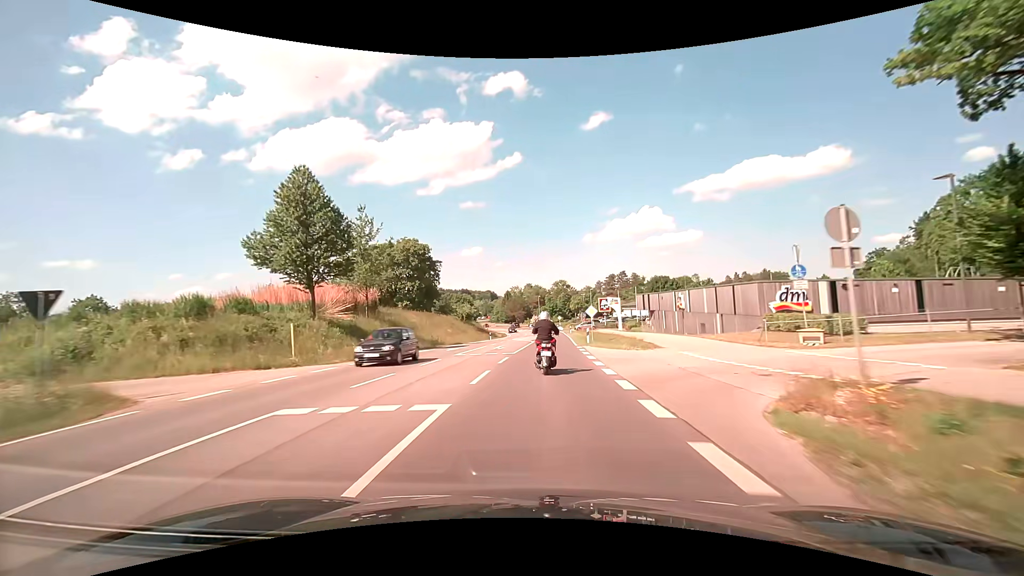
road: secondary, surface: asphalt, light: Day
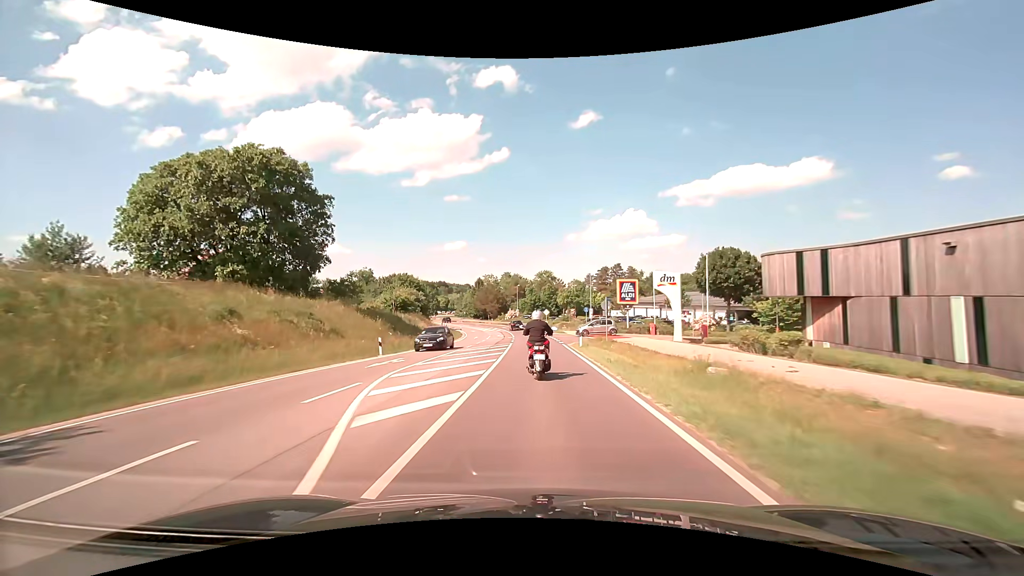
(+1.2, +39.4) m; +3°
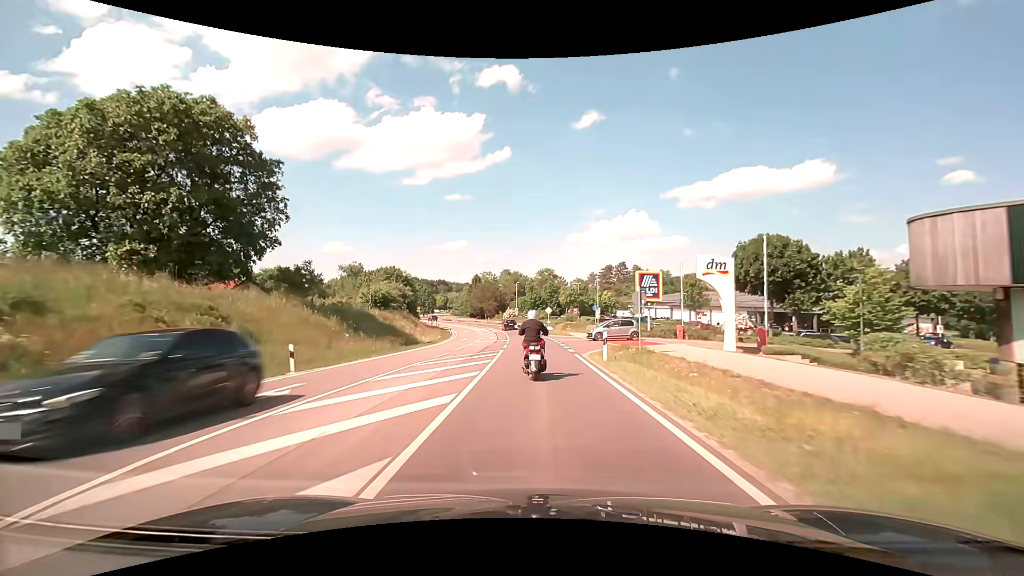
(0.0, +9.5) m; 0°
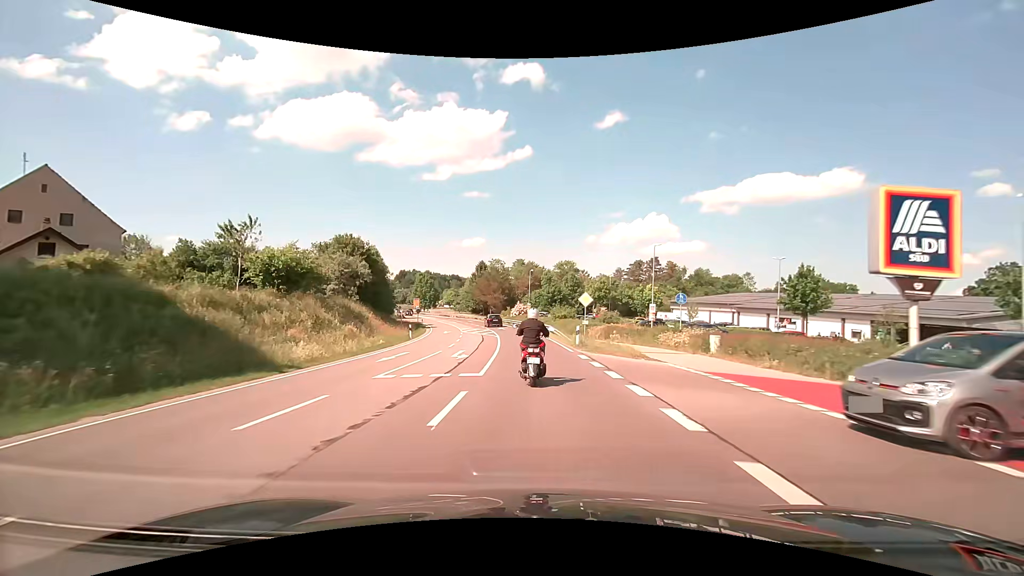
(-0.4, +27.7) m; -2°
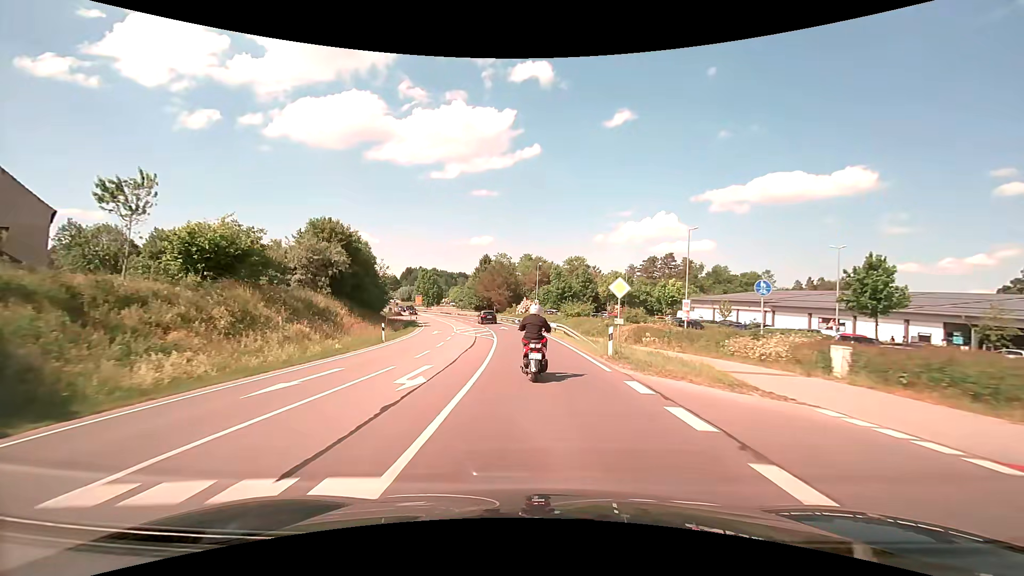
(-0.1, +8.8) m; -1°
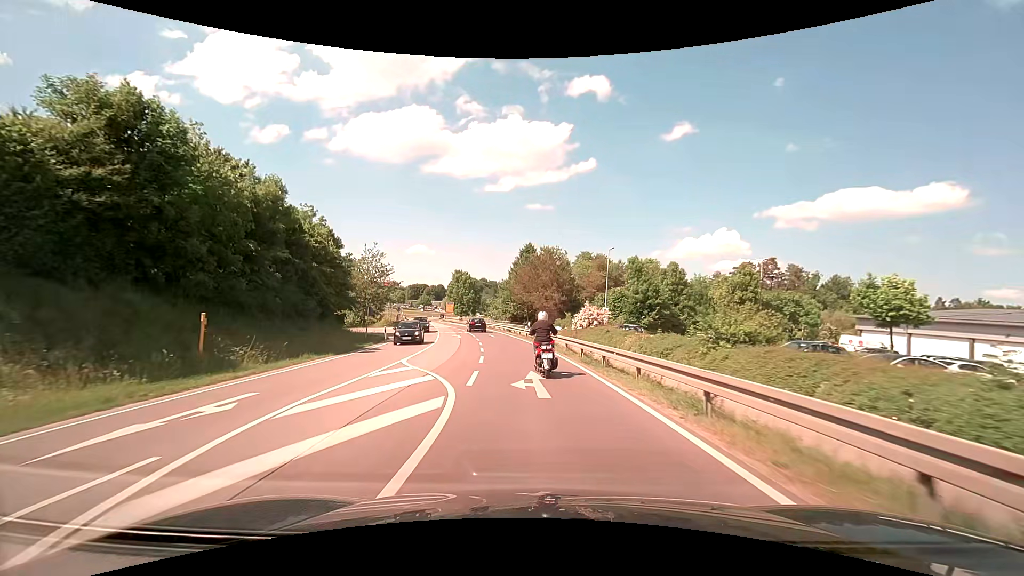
(-1.4, +33.3) m; -6°
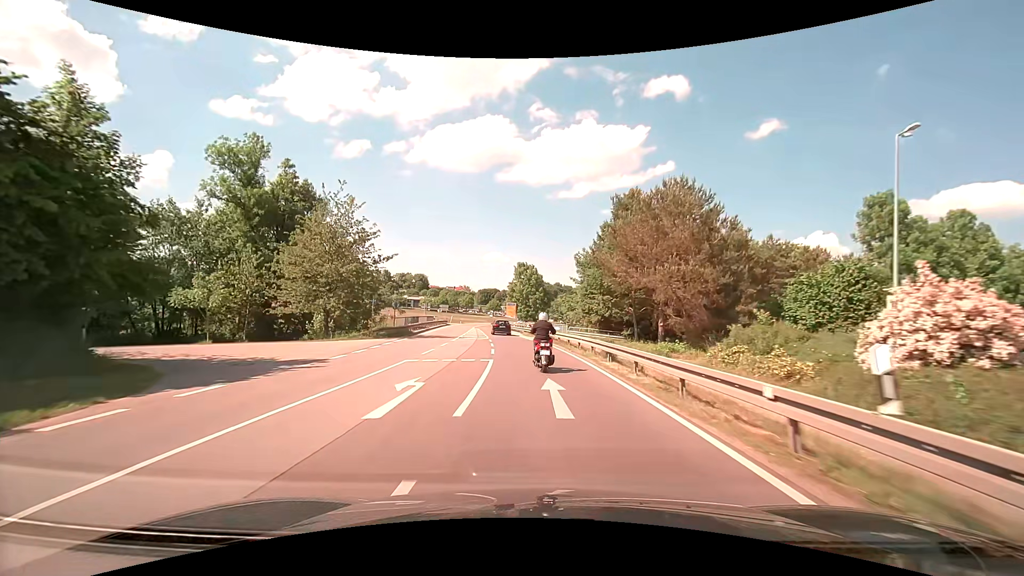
(-2.5, +33.8) m; -9°
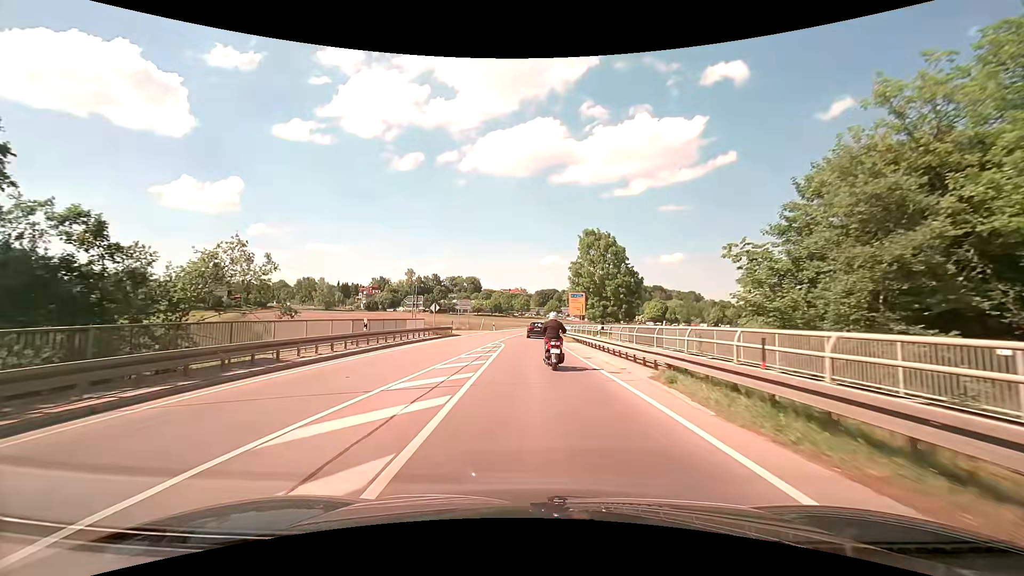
(-2.8, +43.0) m; -7°
(0, +10) (0, +20) (0, +30) (0, +40) (0, +50) (+1, +60) (+1, +70) (+3, +80) (+4, +90) (+6, +99) m
